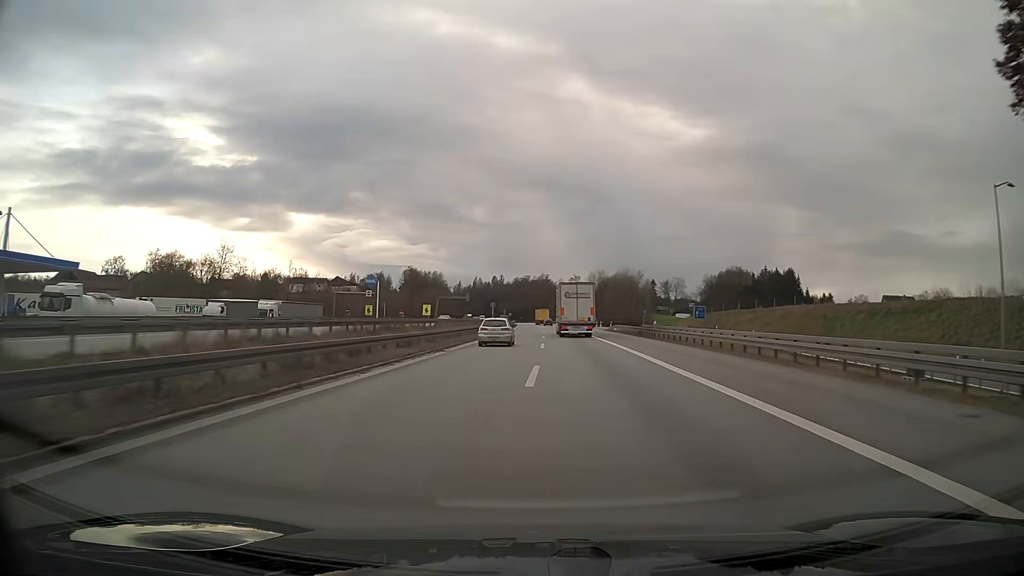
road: motorway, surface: asphalt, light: Day
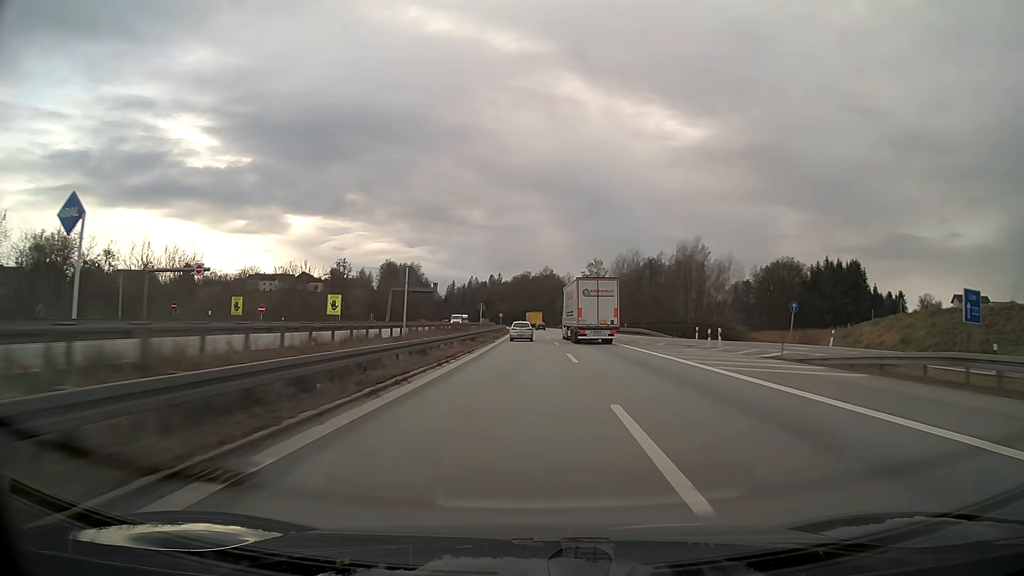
(-0.1, +62.4) m; 0°
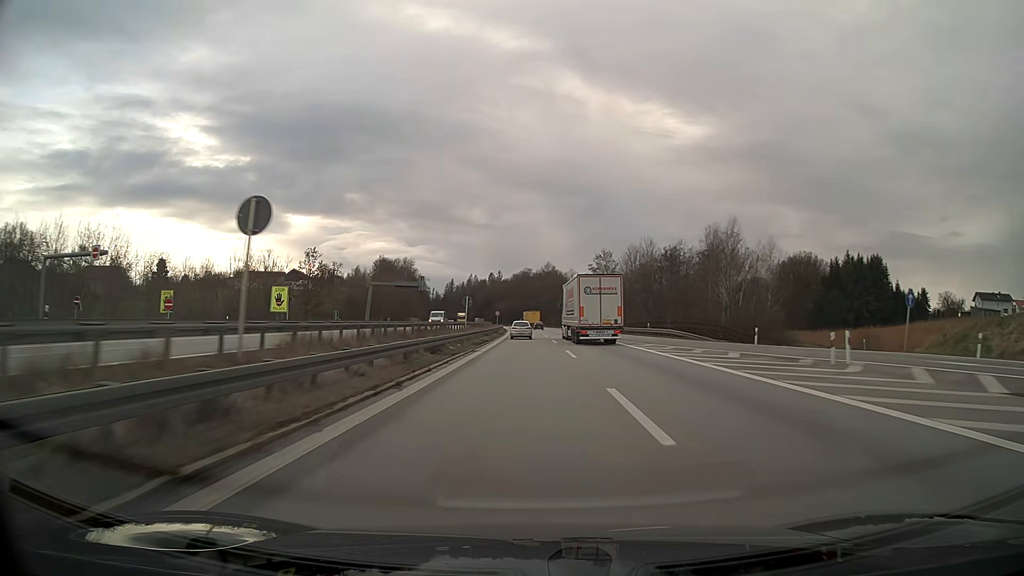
(0.0, +15.7) m; 0°
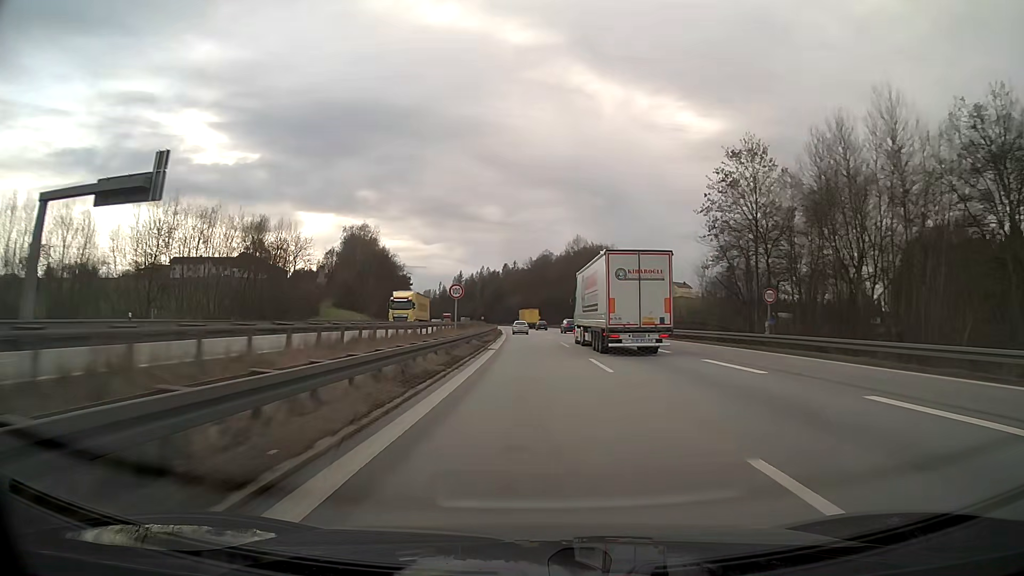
(-1.2, +78.7) m; -2°
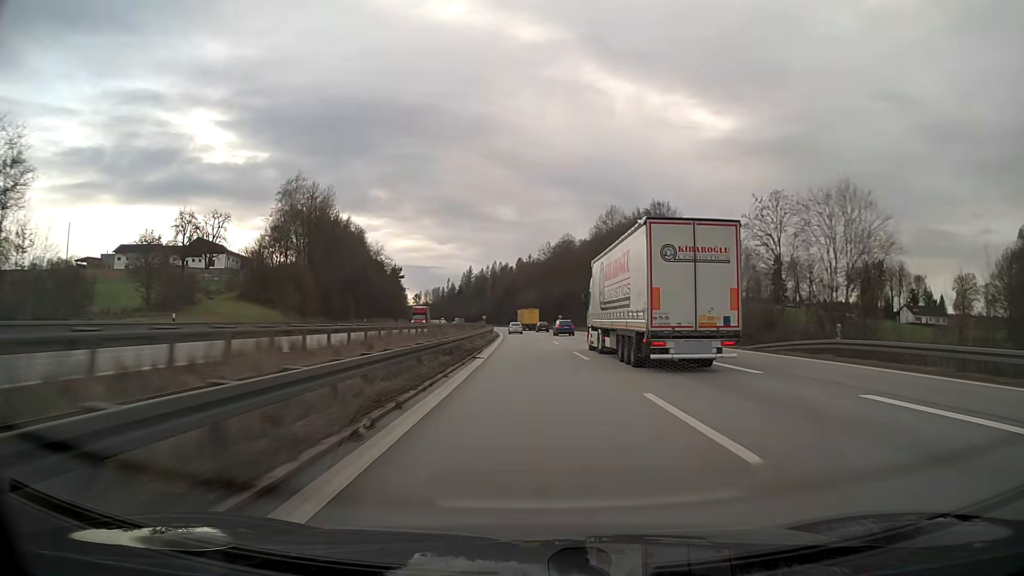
(-0.5, +47.4) m; -1°
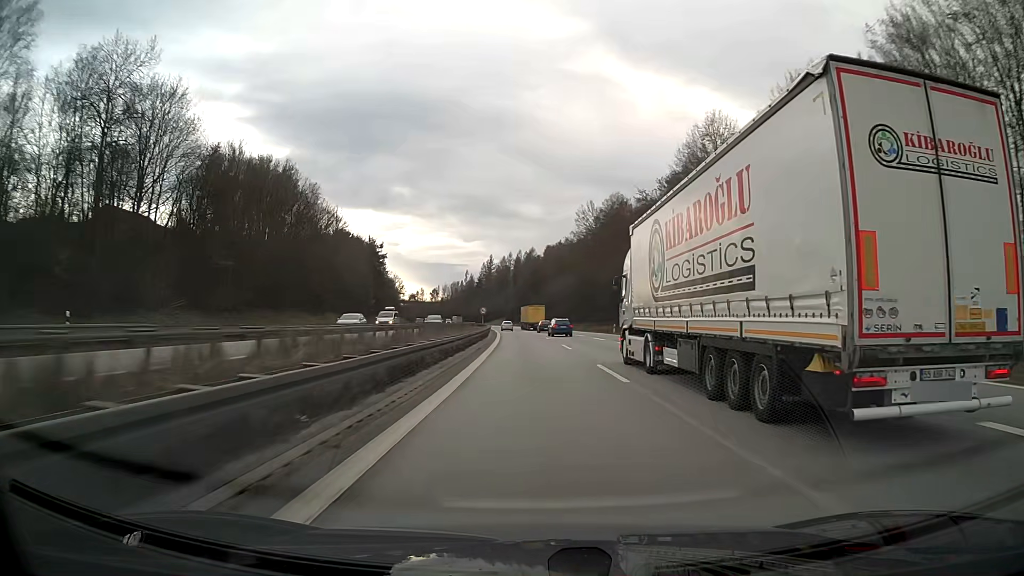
(-1.4, +63.3) m; -2°
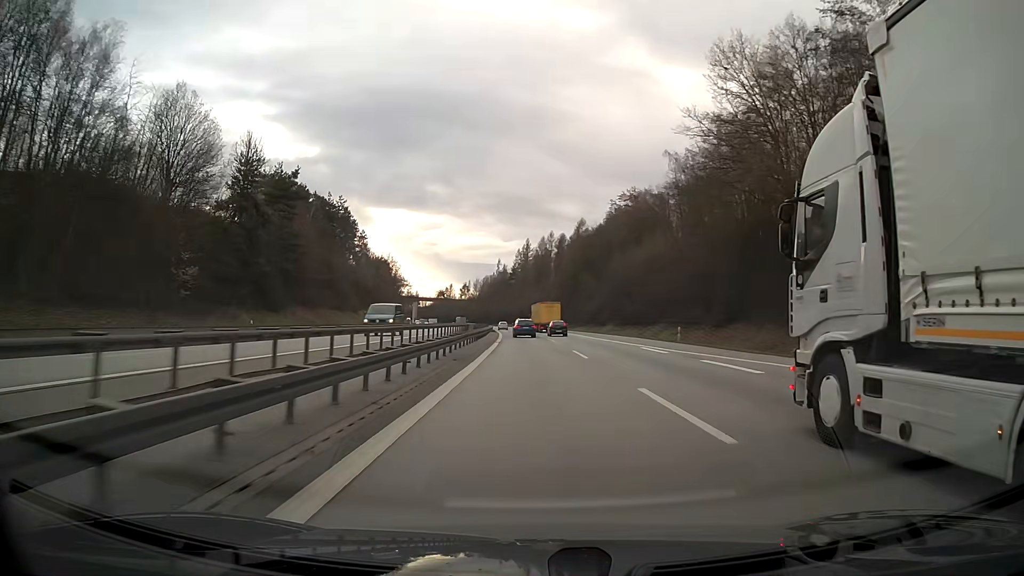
(-2.2, +79.3) m; -3°
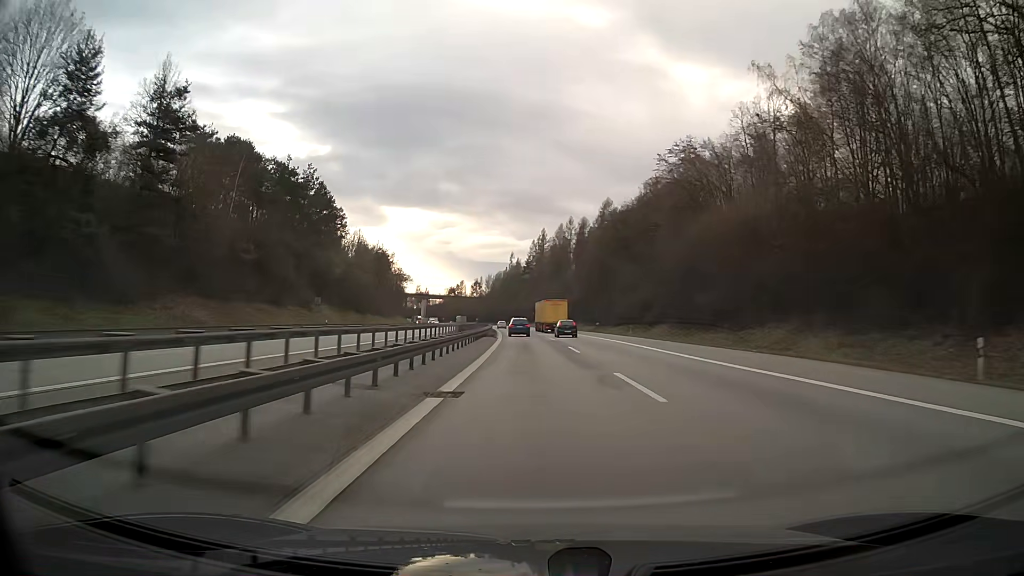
(-0.4, +31.7) m; -1°
